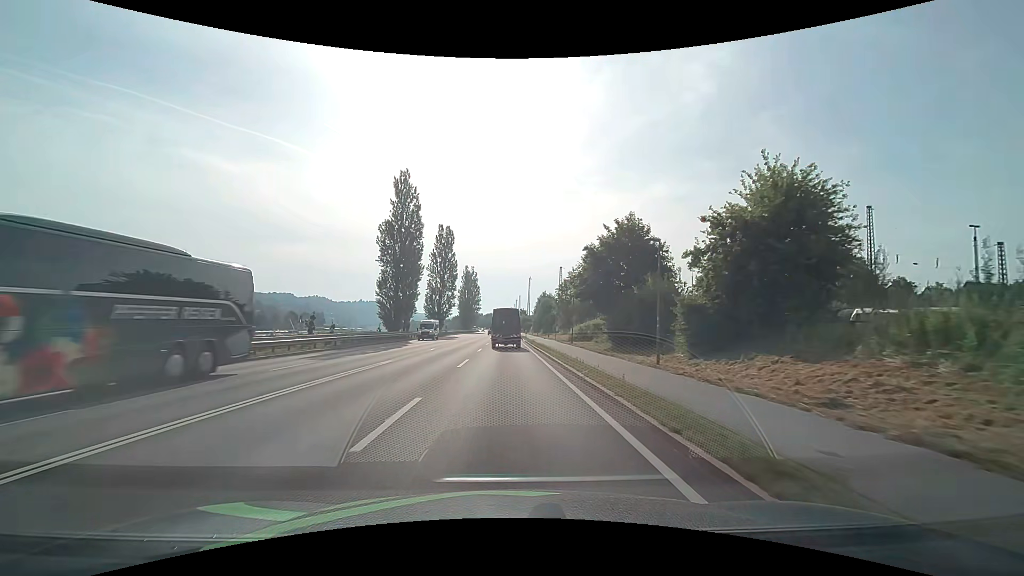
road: primary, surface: asphalt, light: Day
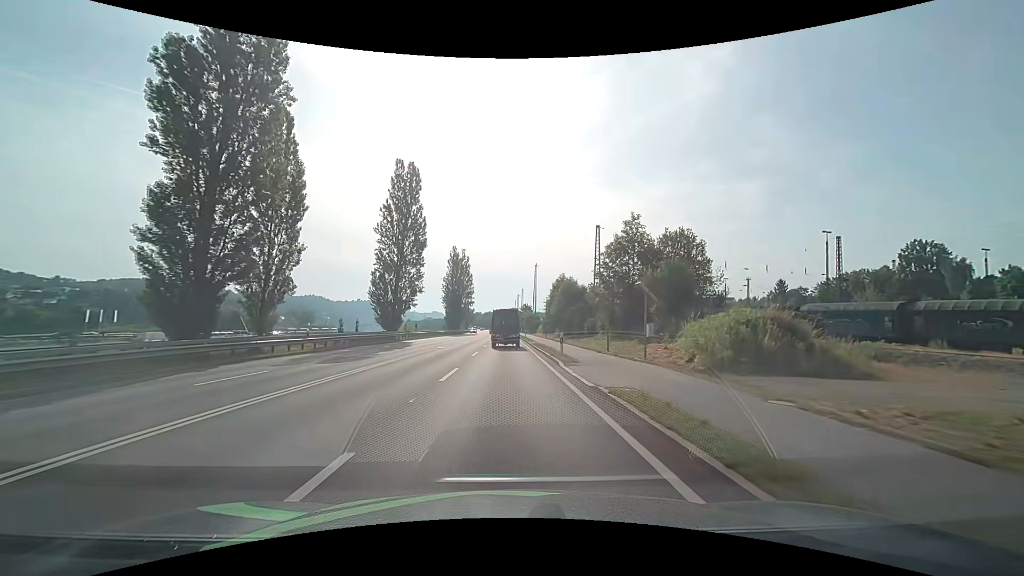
(-0.1, +40.3) m; 0°
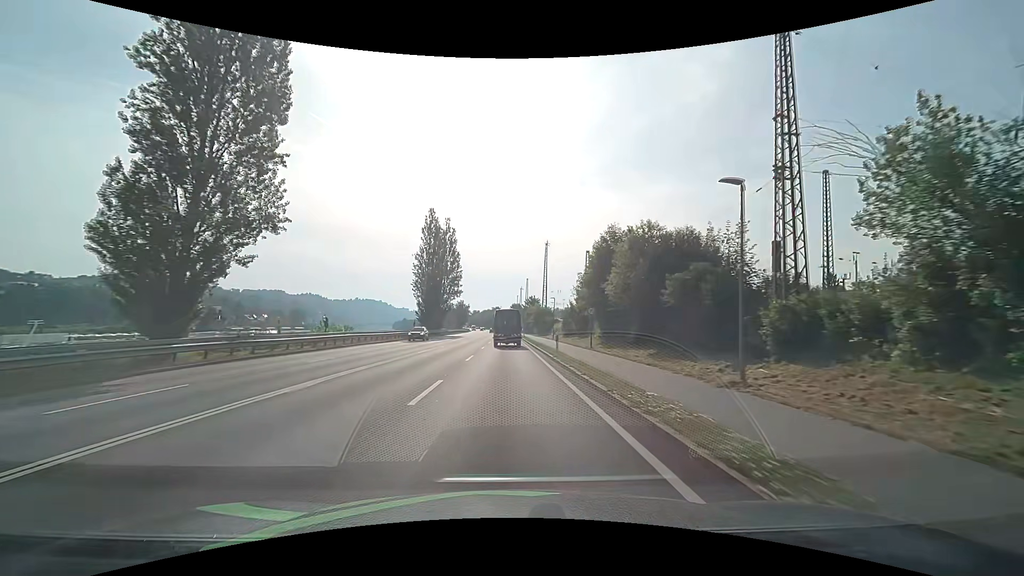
(-0.2, +40.4) m; 0°
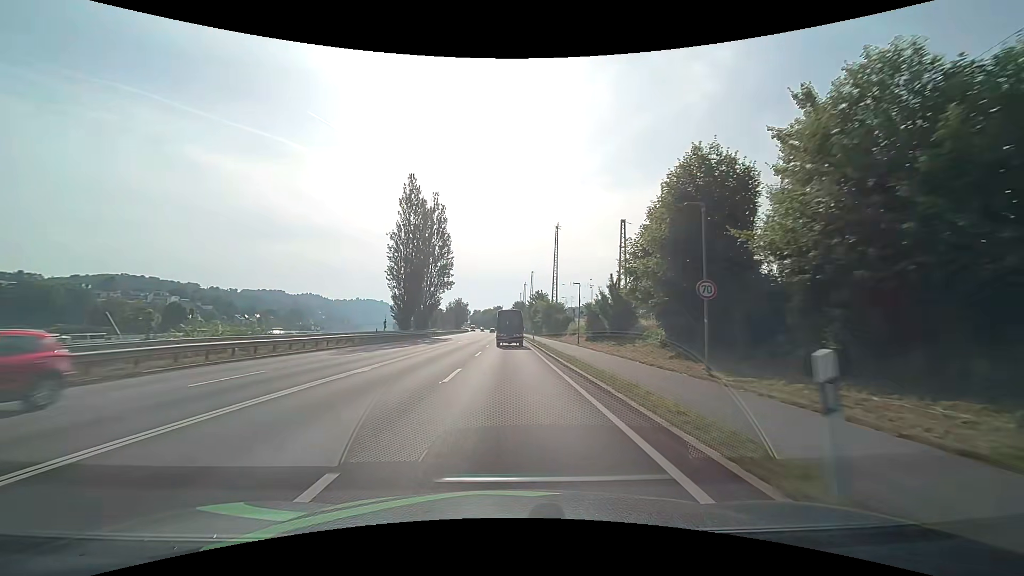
(-0.1, +20.3) m; -1°
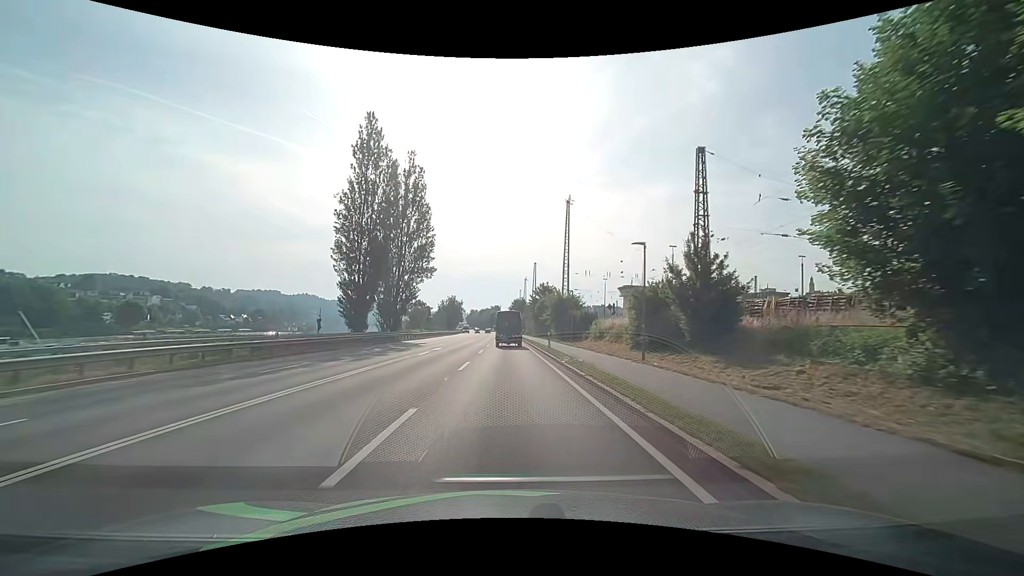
(0.0, +20.3) m; 0°
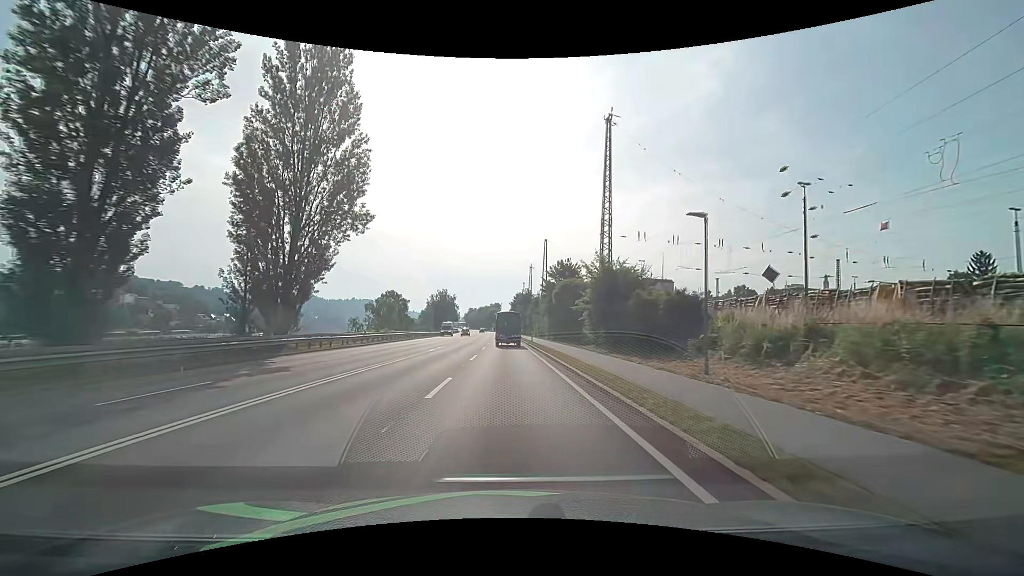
(+0.1, +30.8) m; 0°
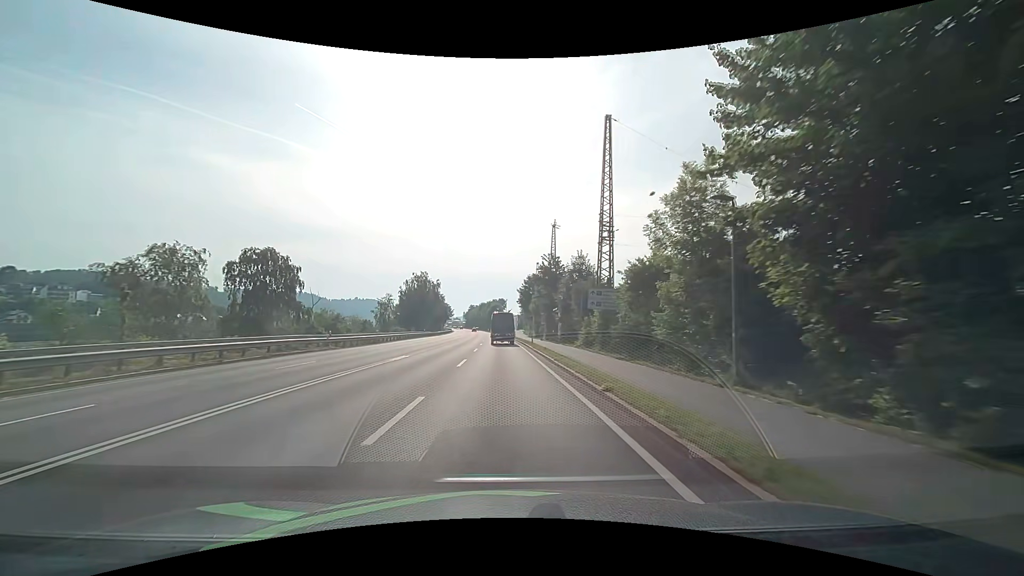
(-0.3, +52.2) m; -1°
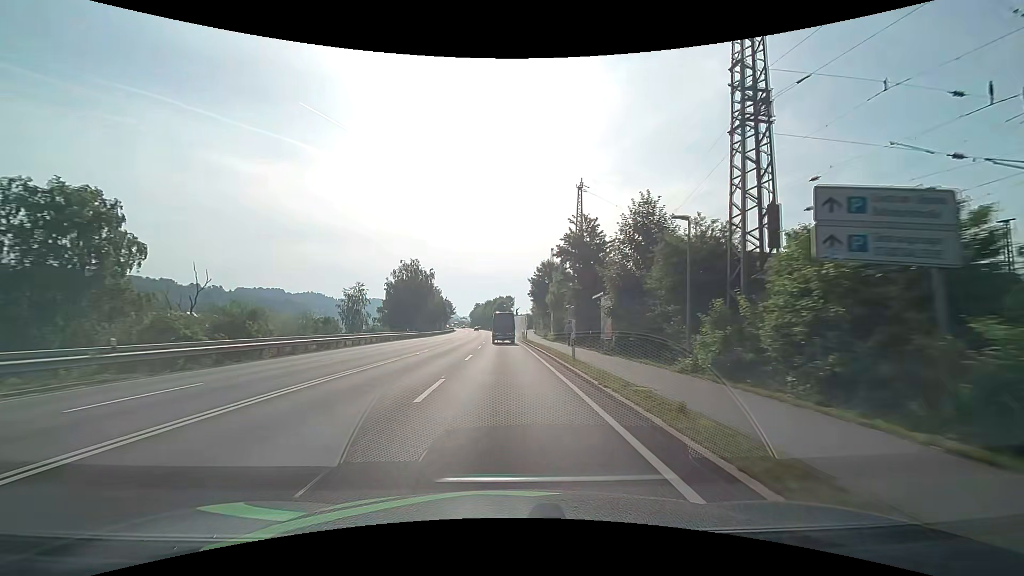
(-0.1, +20.9) m; 0°
(0, +10) (0, +20) (0, +30) (-1, +40) (-1, +50) (-1, +60) (-1, +70) (0, +80) (0, +90) (0, +100) m
